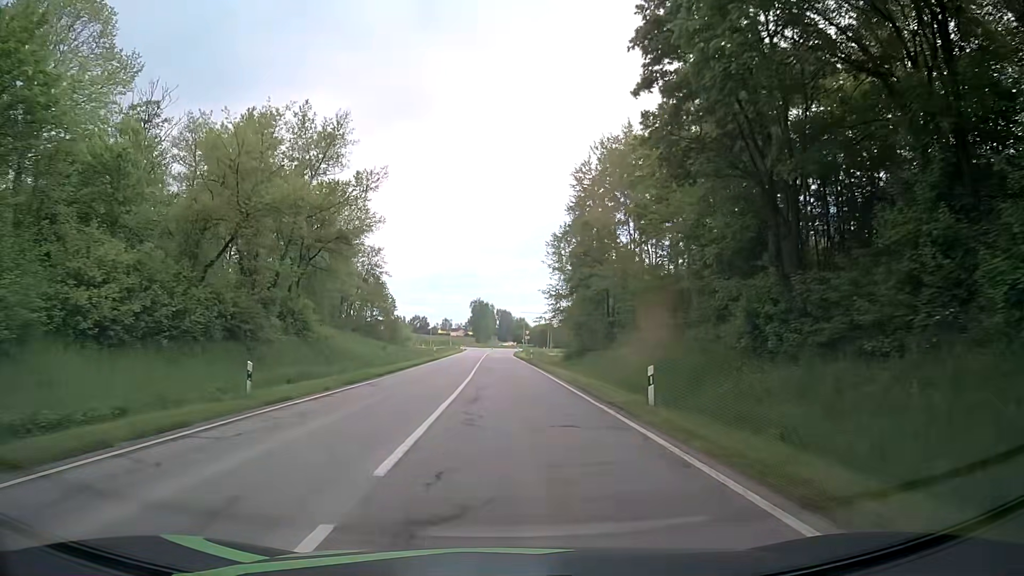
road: secondary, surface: asphalt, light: Day
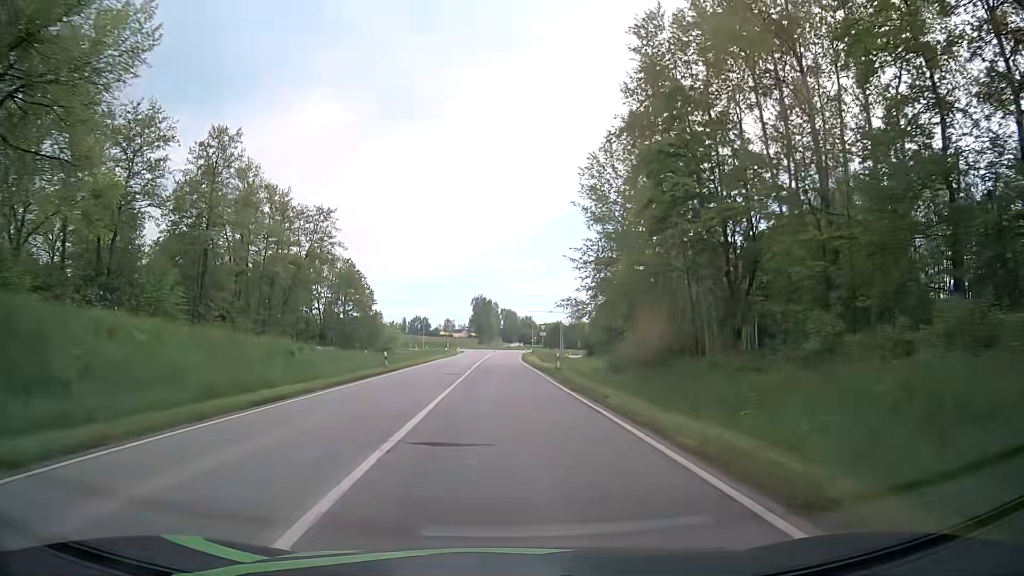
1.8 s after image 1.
(+0.1, +29.0) m; 0°
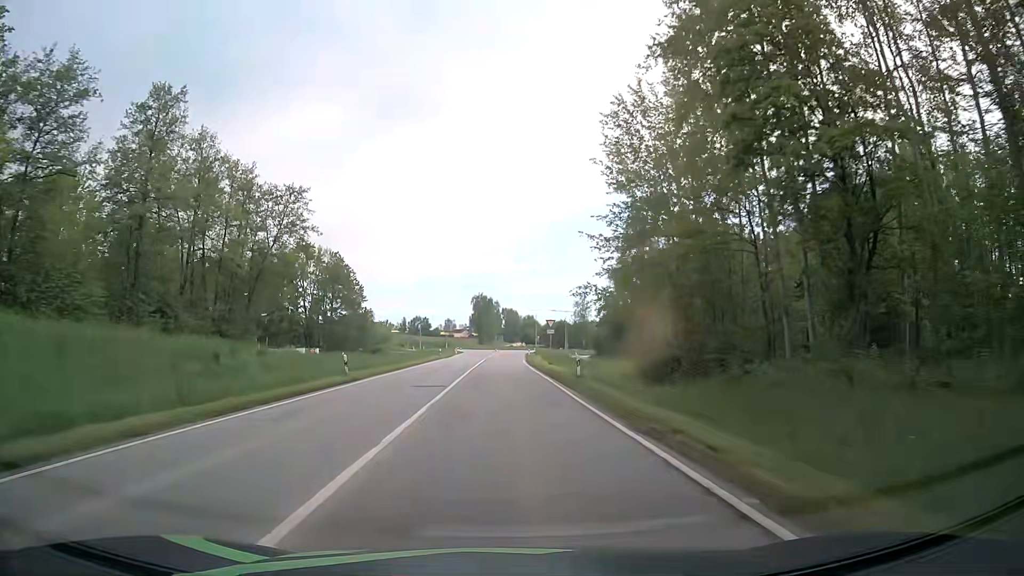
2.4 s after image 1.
(0.0, +9.7) m; 0°
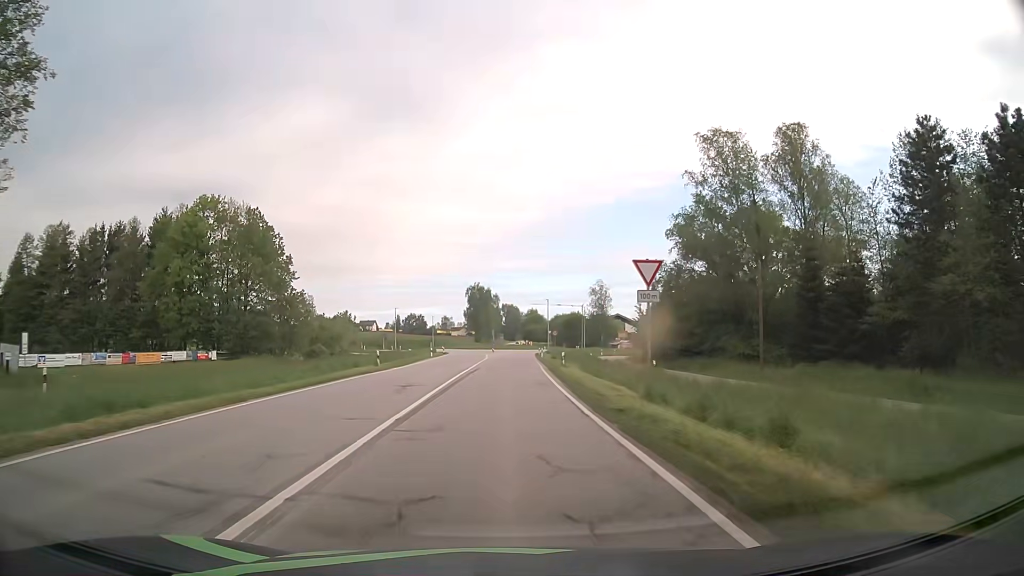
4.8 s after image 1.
(0.0, +37.8) m; 0°
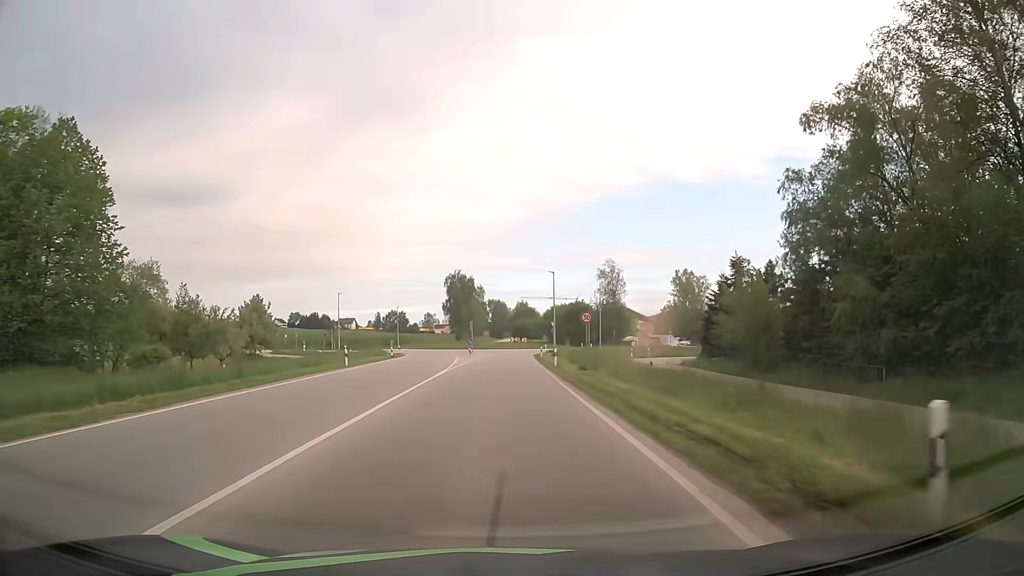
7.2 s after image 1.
(+0.2, +34.8) m; +1°
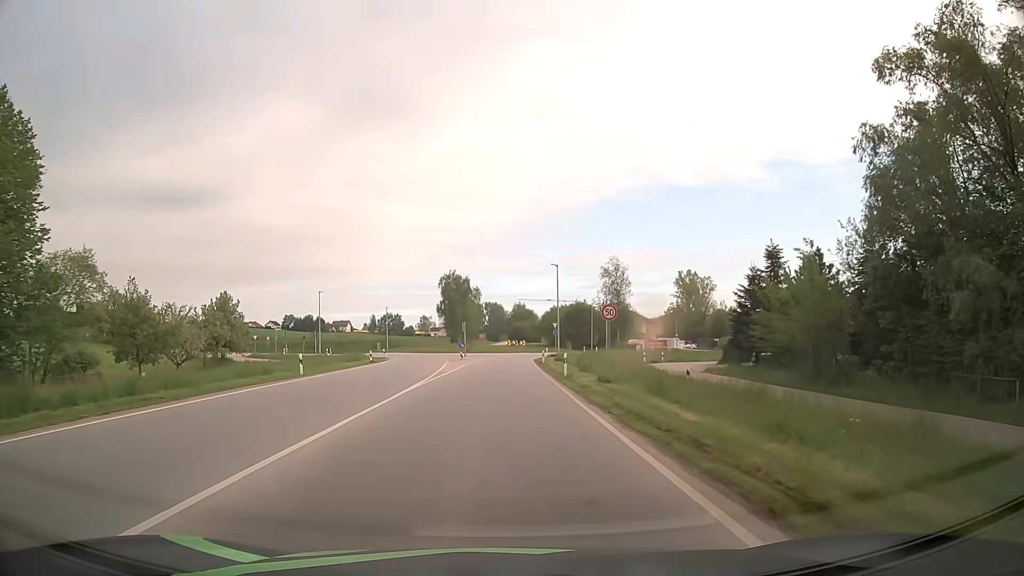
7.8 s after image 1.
(0.0, +8.3) m; 0°
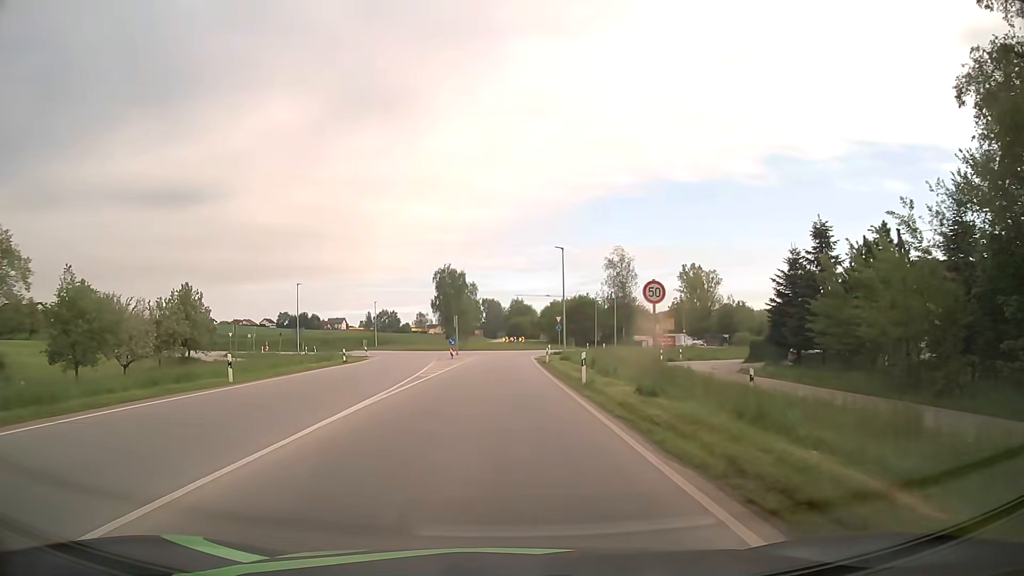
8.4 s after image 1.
(0.0, +8.1) m; 0°
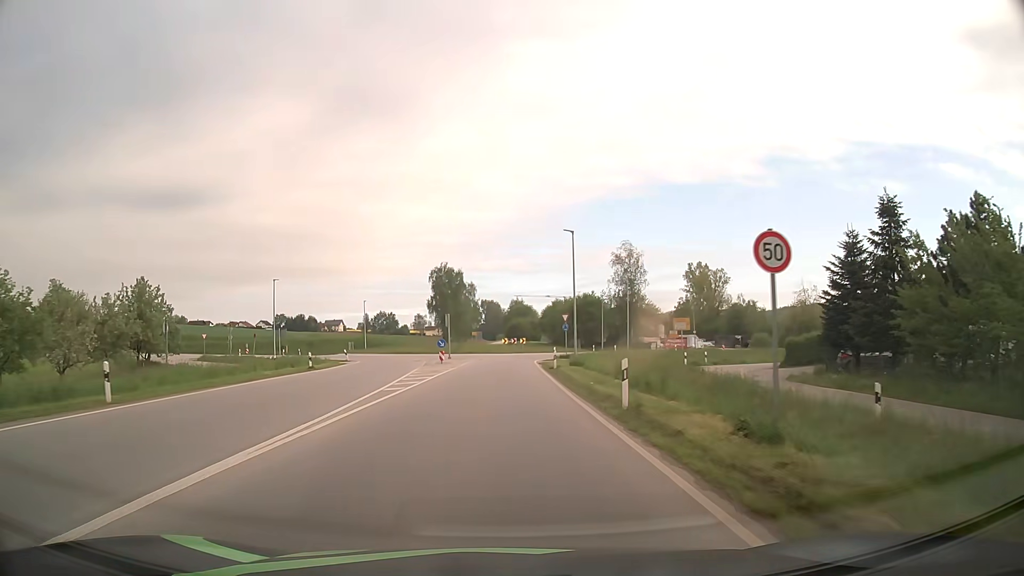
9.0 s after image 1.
(0.0, +7.9) m; 0°
(0, +10) (0, +20) (0, +30) (0, +40) (0, +50) (+3, +60) (+8, +68) (+11, +78) (+11, +87) (+7, +97) m
